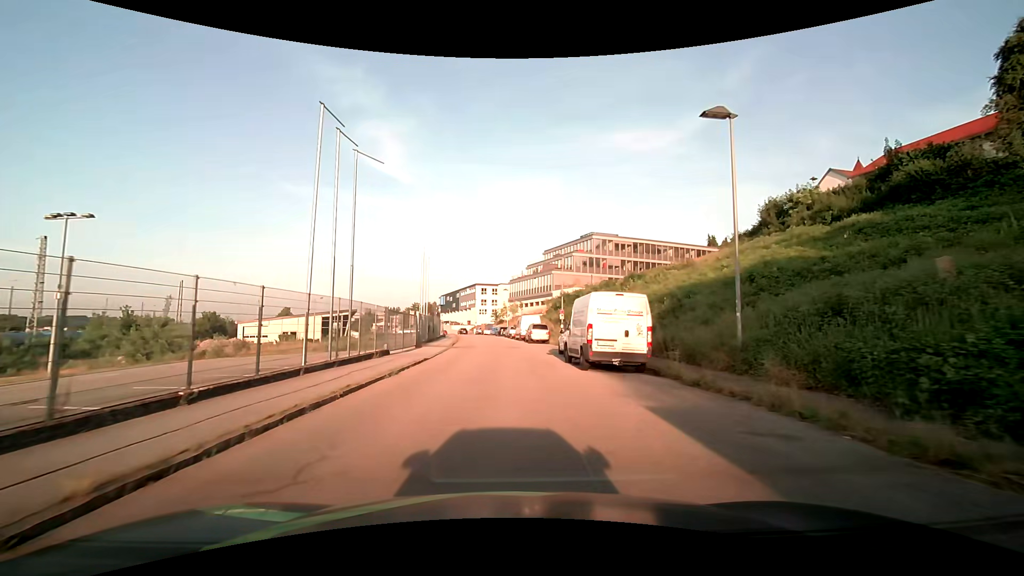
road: residential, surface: asphalt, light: Day
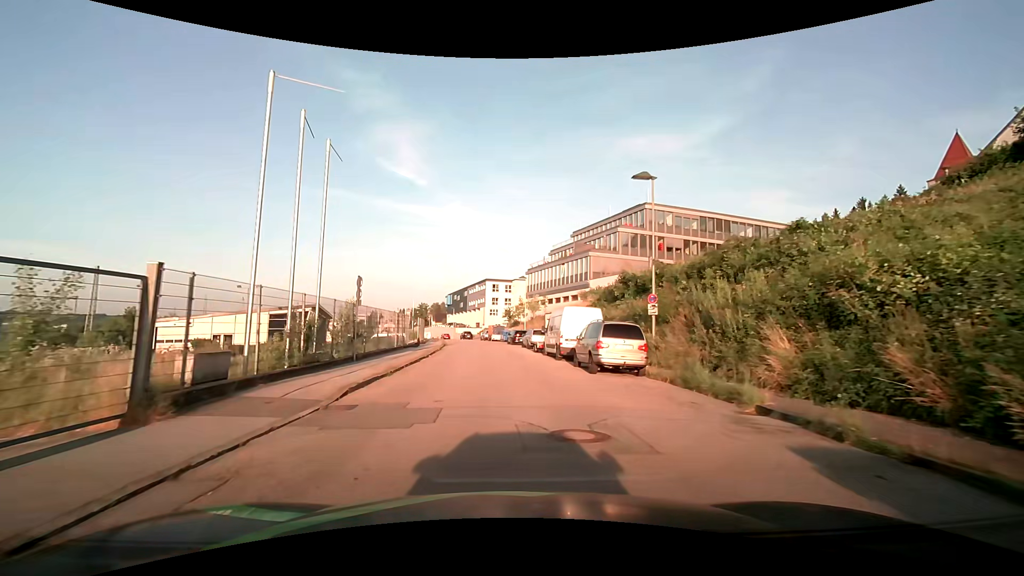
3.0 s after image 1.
(-0.2, +26.1) m; -1°
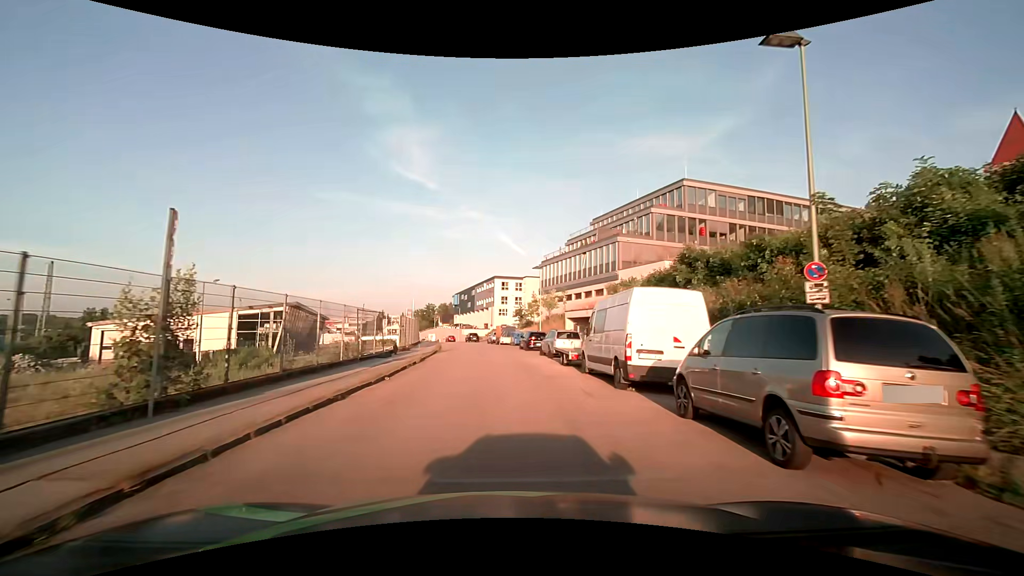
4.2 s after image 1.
(-0.1, +10.7) m; -1°
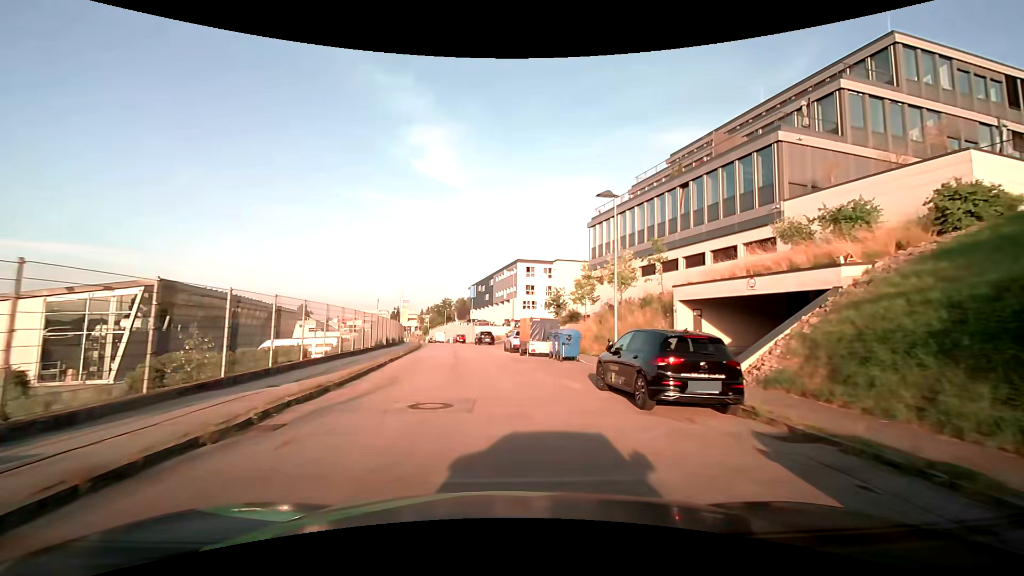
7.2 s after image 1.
(-0.5, +27.0) m; -3°
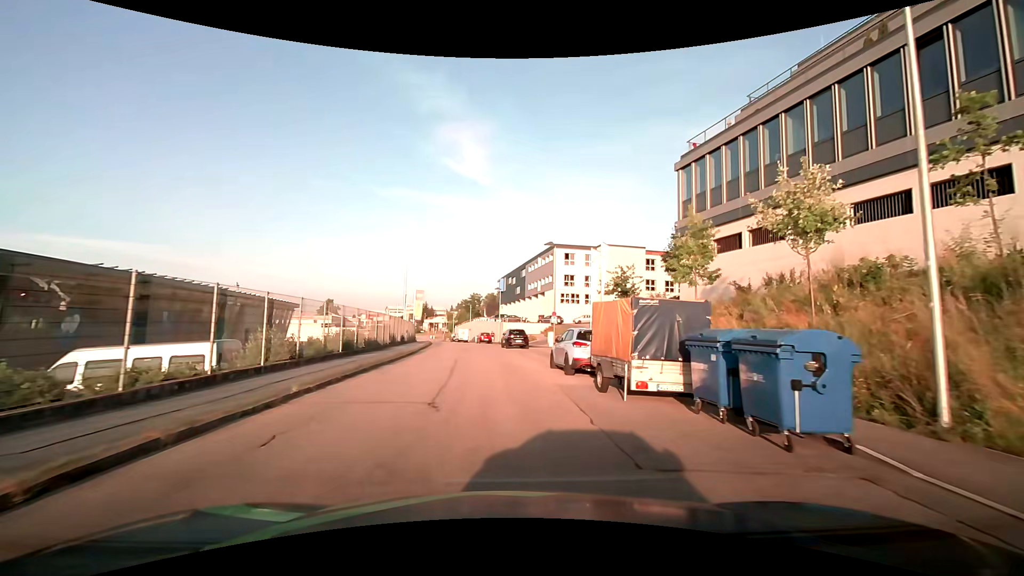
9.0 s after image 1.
(-0.4, +15.8) m; -4°
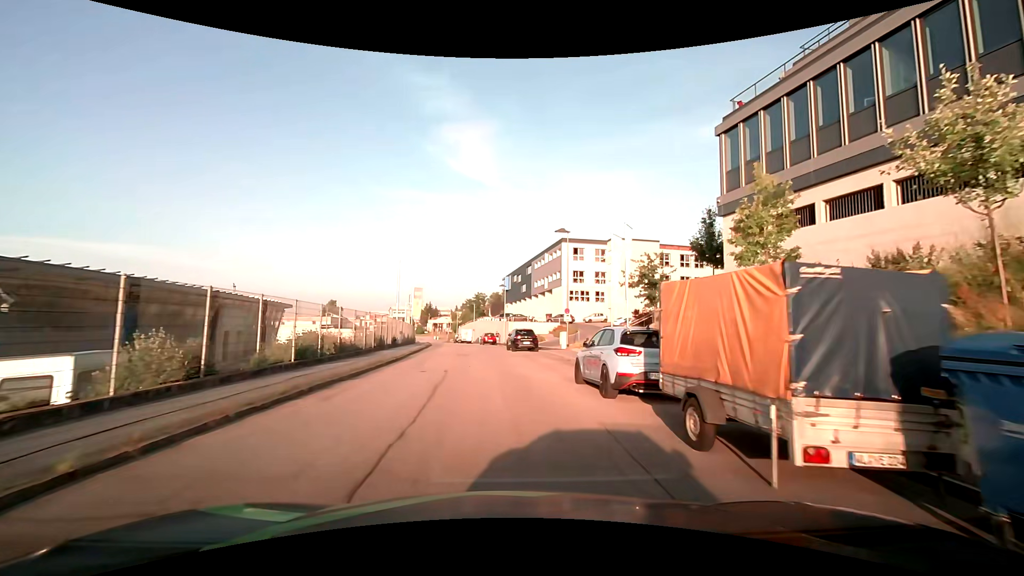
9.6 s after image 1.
(+0.1, +5.2) m; +1°
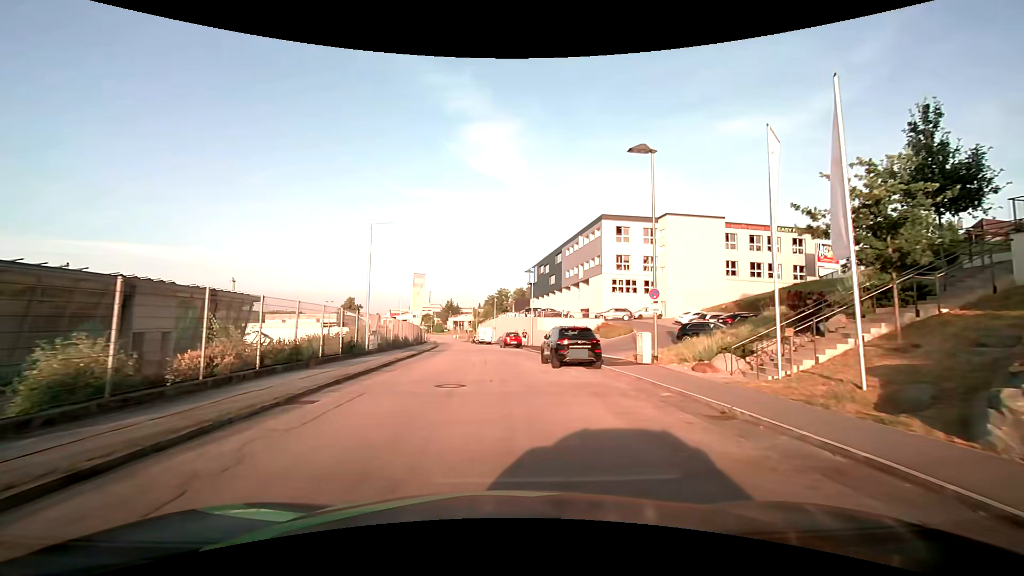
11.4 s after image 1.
(-0.4, +15.5) m; -3°
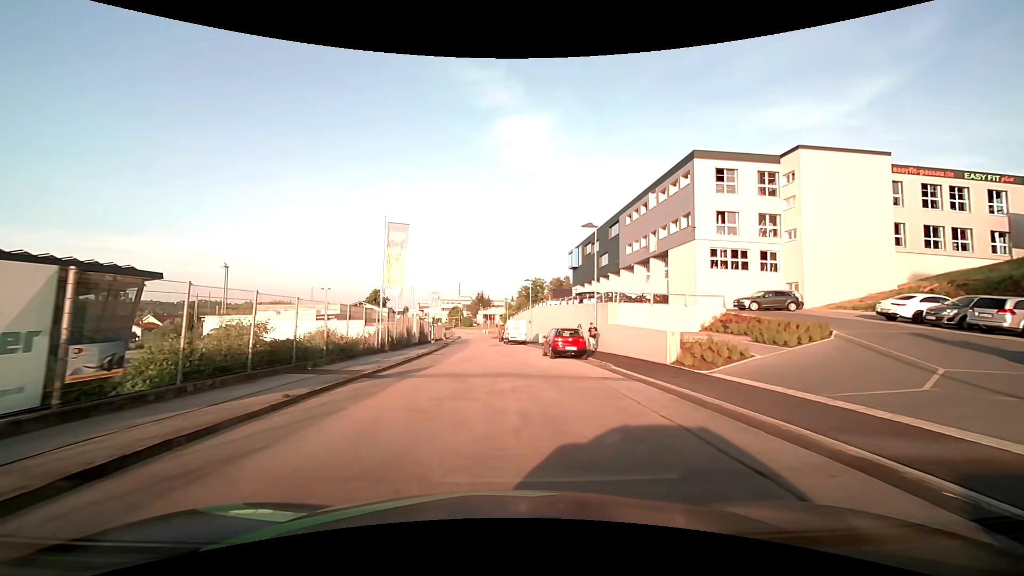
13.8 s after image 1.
(-0.6, +21.9) m; -4°
(0, +10) (0, +20) (-1, +30) (-1, +40) (-2, +50) (-3, +60) (-4, +70) (-4, +80) (-4, +90) (-4, +100) m
